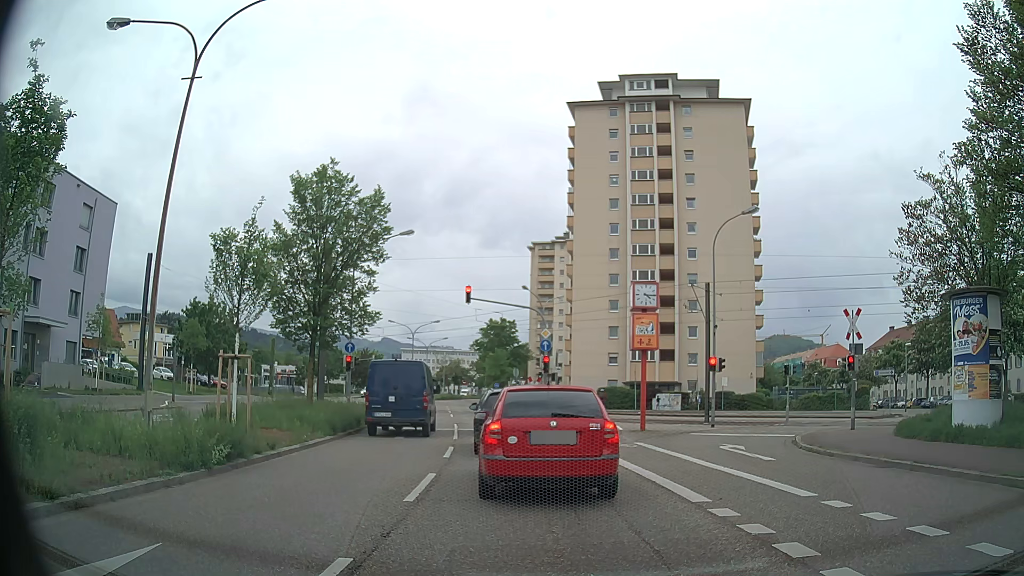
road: secondary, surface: asphalt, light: Day
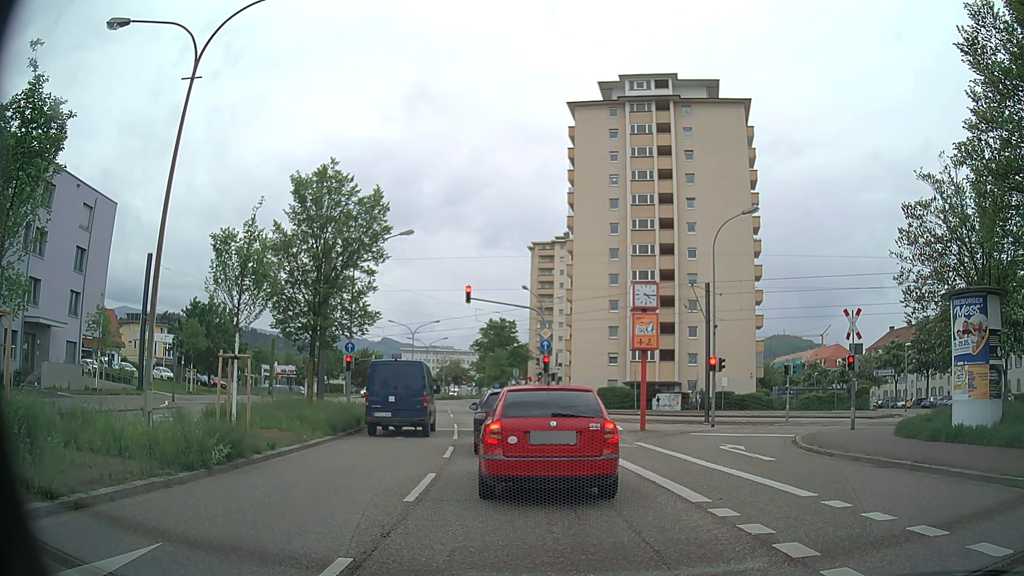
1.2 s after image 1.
(0.0, 0.0) m; 0°
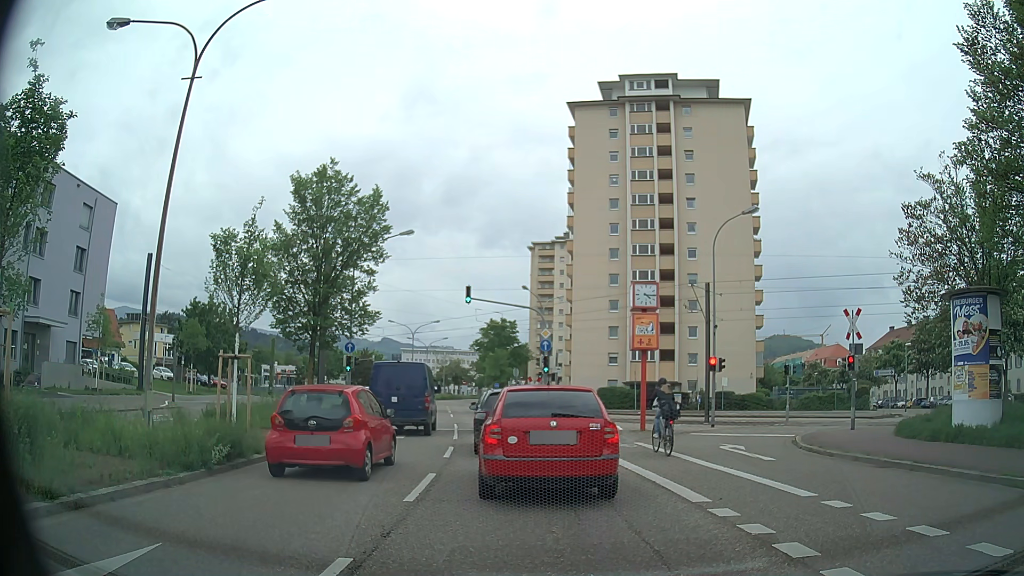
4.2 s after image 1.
(0.0, 0.0) m; 0°
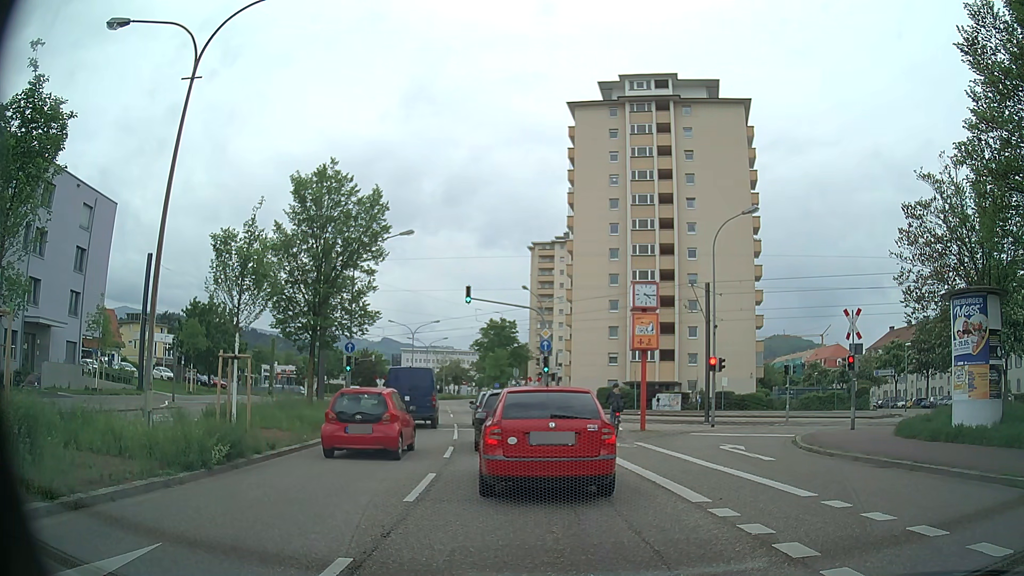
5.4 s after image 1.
(0.0, 0.0) m; 0°
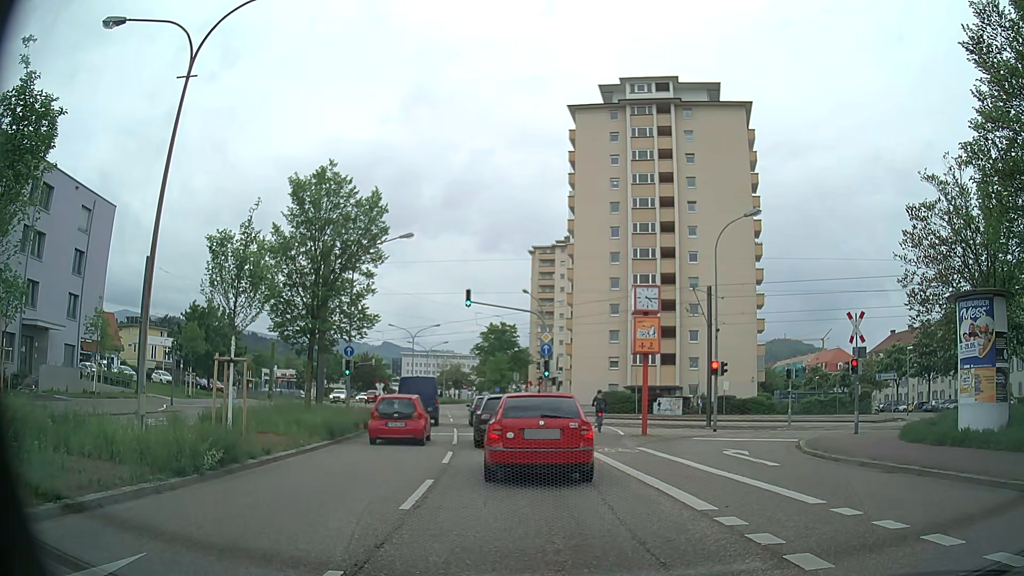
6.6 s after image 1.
(0.0, +0.3) m; 0°
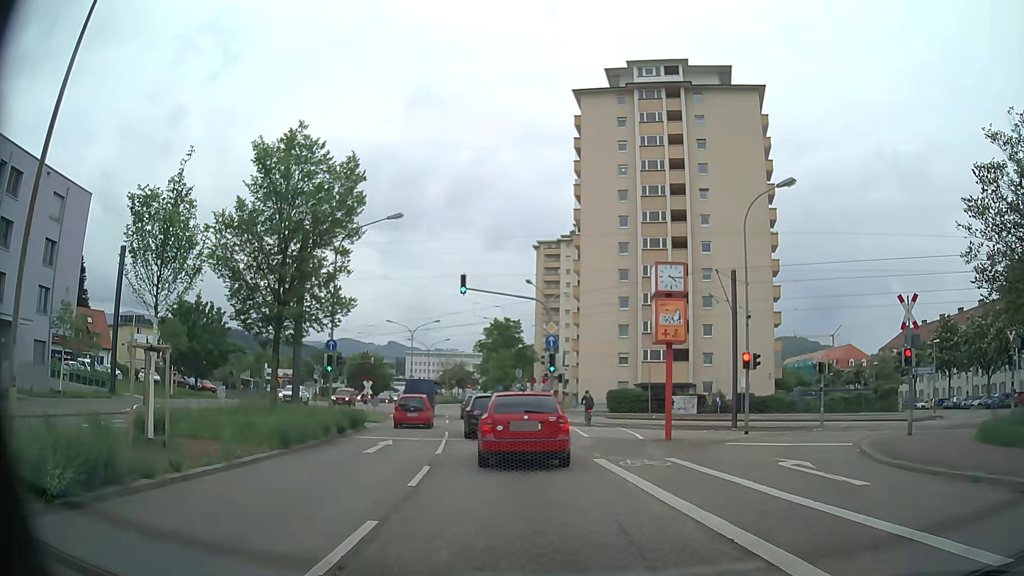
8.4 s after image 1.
(0.0, +4.2) m; 0°
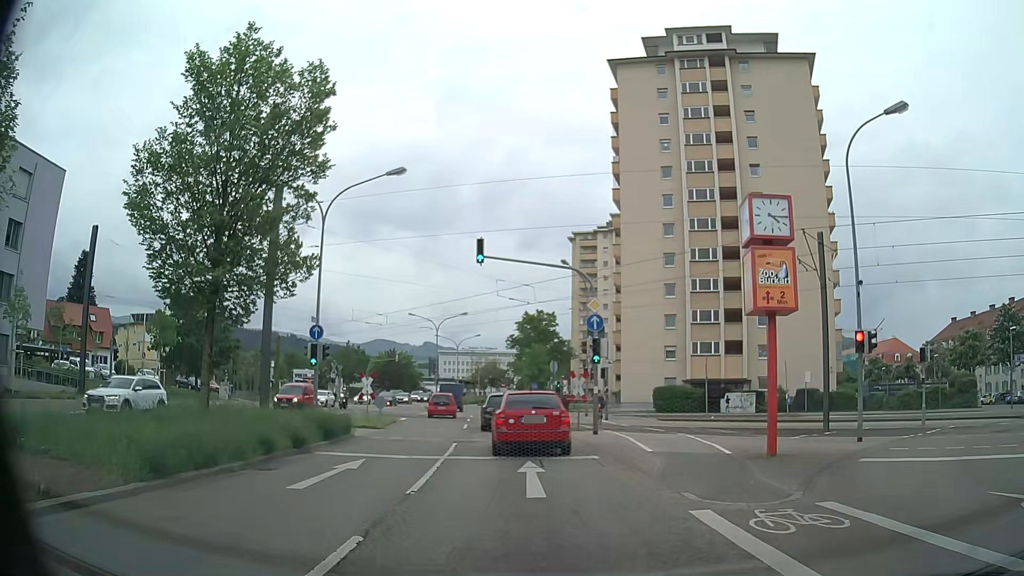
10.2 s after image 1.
(-0.2, +7.0) m; -3°
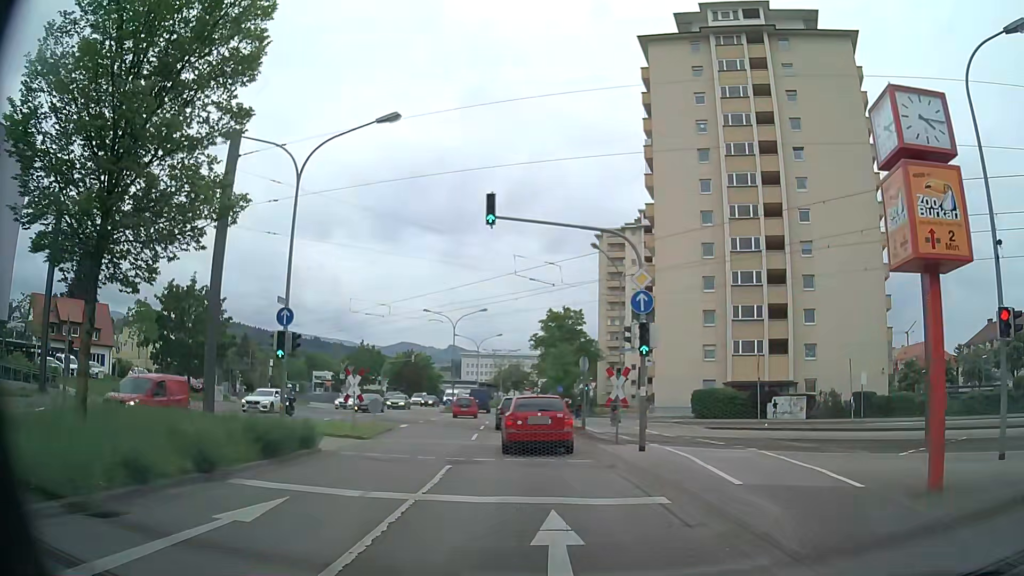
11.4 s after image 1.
(-0.1, +5.8) m; -2°
(0, +10) (-1, +20) (-1, +30) (-2, +40) (-2, +50) (-3, +60) (-3, +70) (-4, +80) (-4, +90) (-3, +100) m
